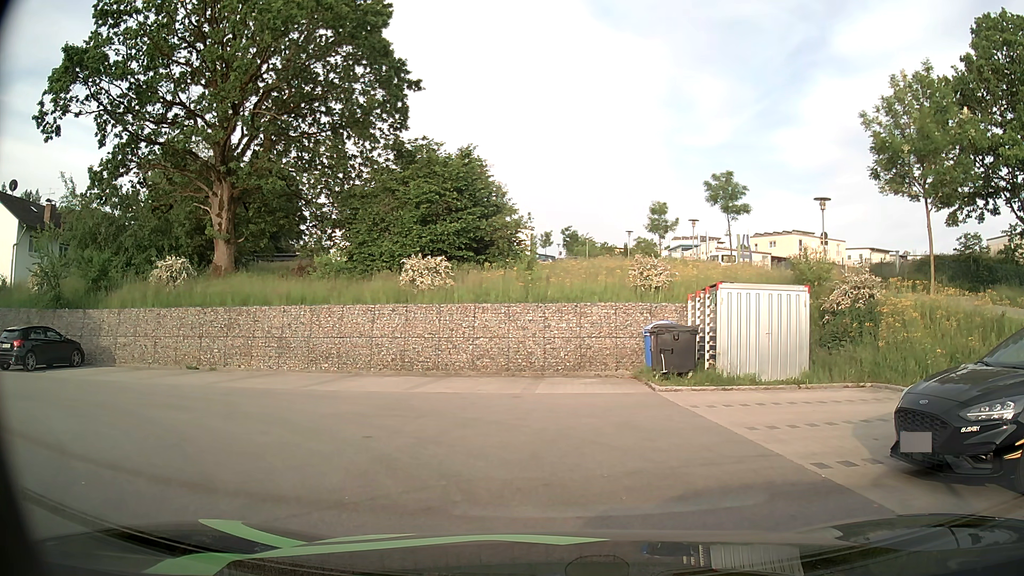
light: Day
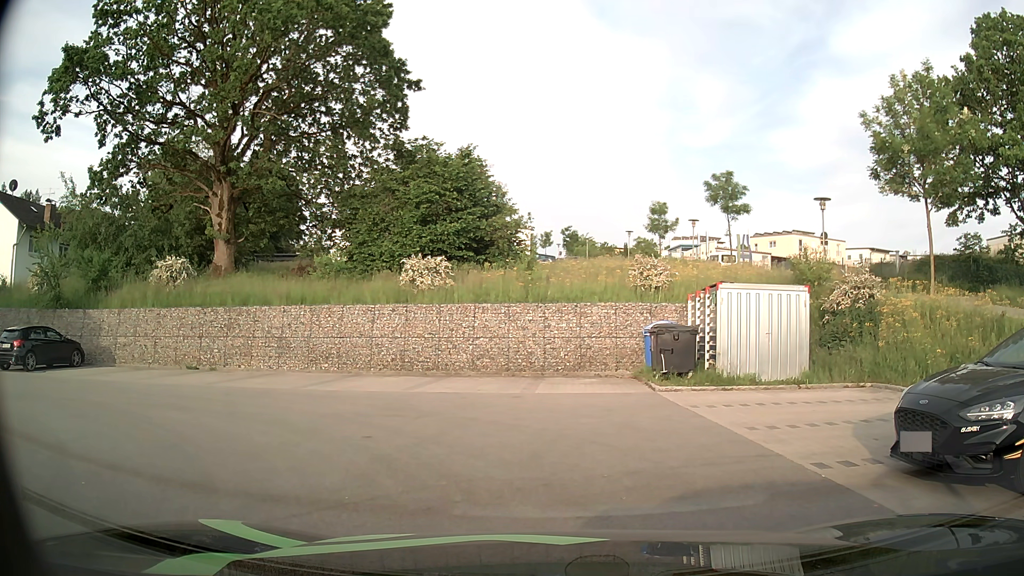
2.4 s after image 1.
(0.0, 0.0) m; 0°
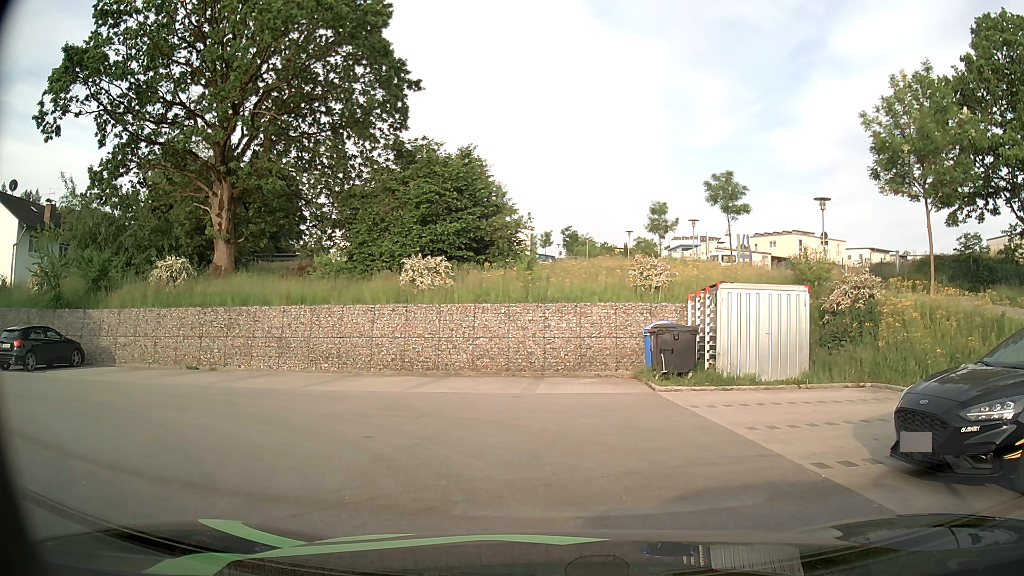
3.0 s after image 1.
(0.0, 0.0) m; 0°
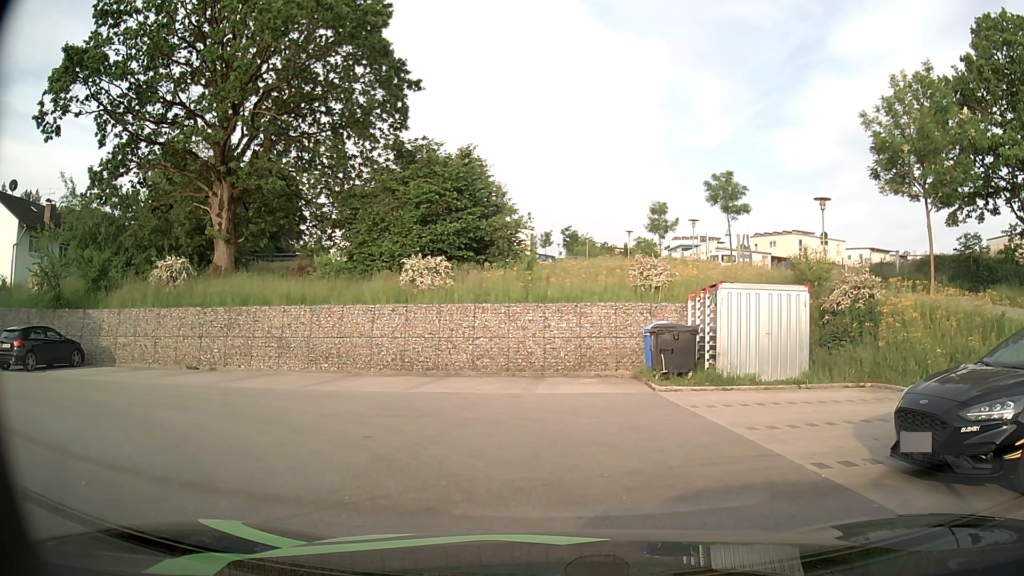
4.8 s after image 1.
(0.0, 0.0) m; 0°
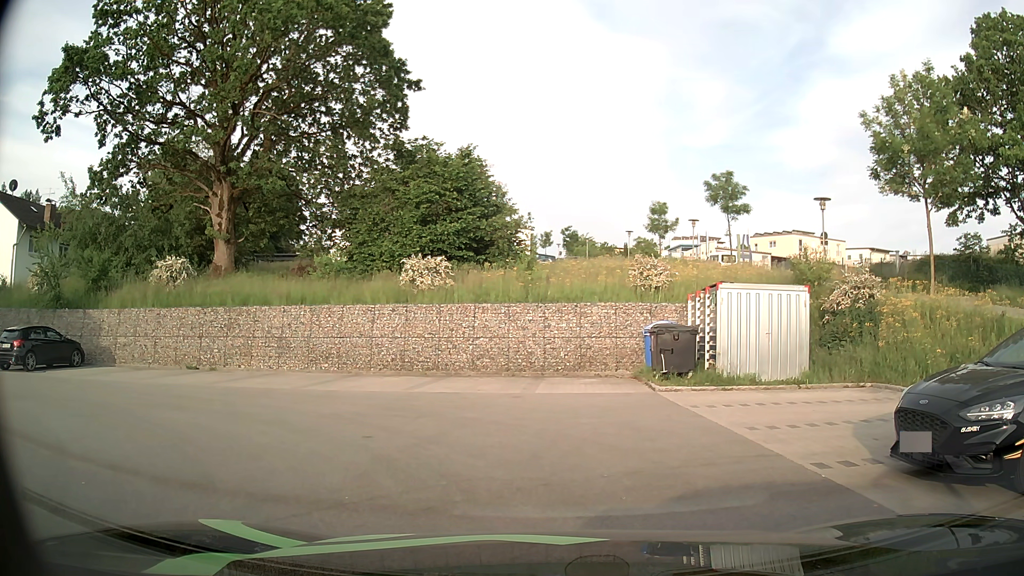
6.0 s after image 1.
(0.0, 0.0) m; 0°
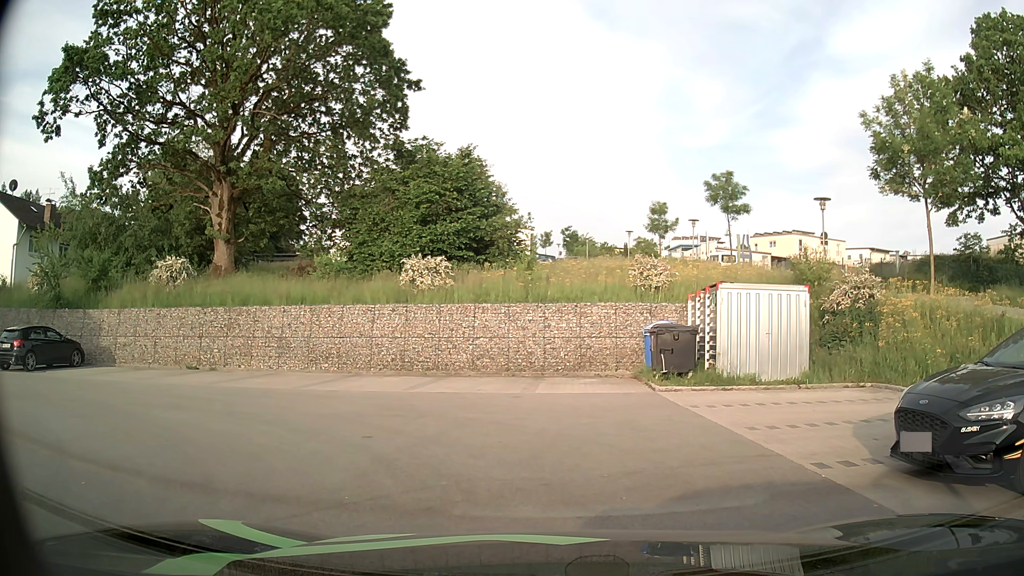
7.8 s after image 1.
(0.0, 0.0) m; 0°
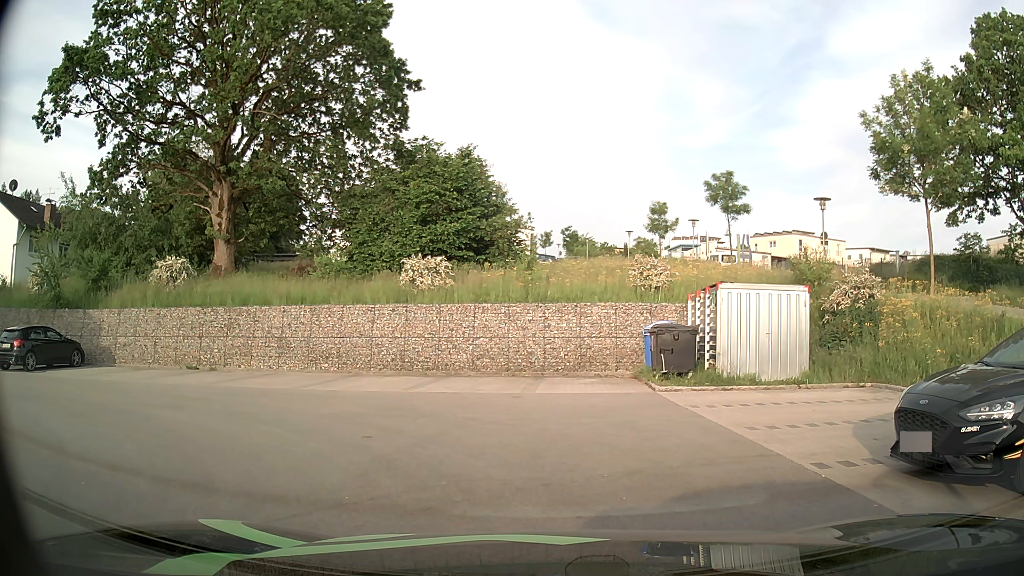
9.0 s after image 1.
(0.0, 0.0) m; 0°
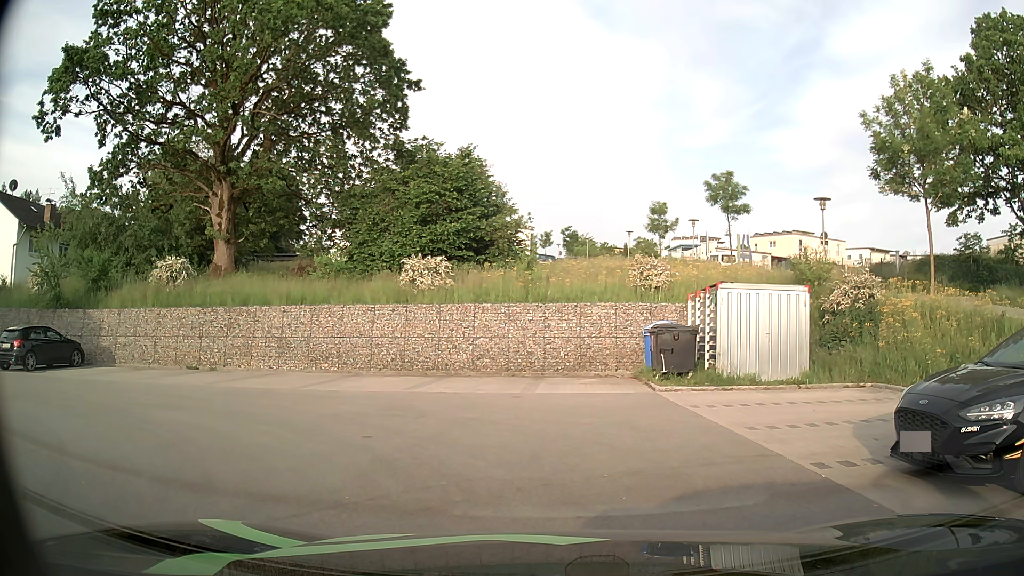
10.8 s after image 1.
(0.0, 0.0) m; 0°
